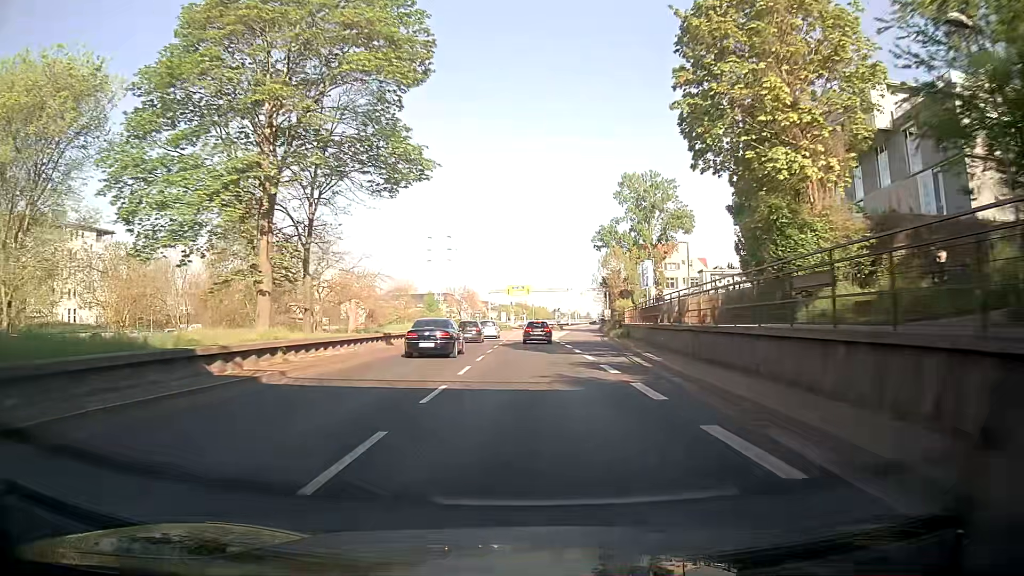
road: trunk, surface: asphalt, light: Day
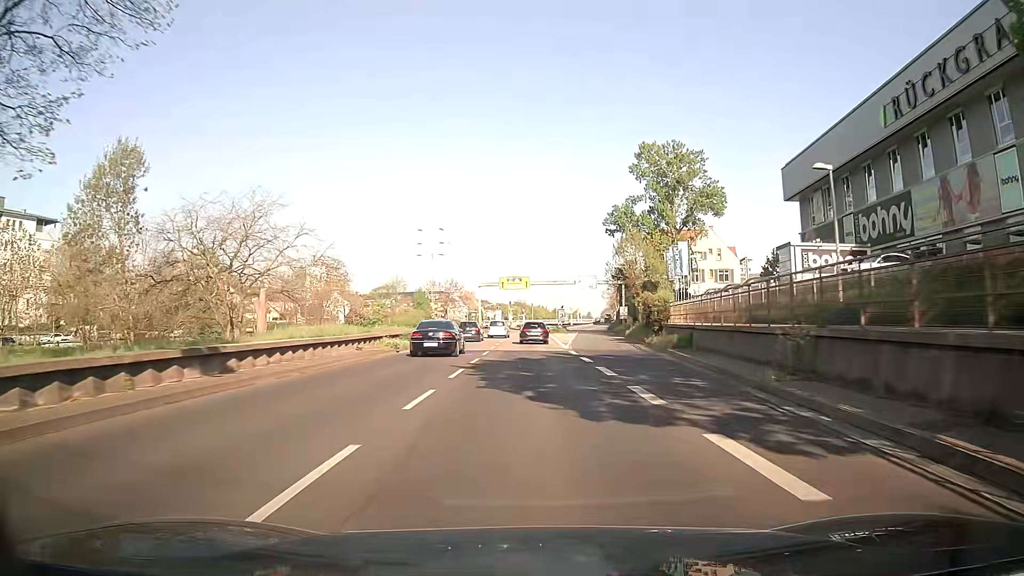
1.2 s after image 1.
(-0.2, +19.0) m; -1°
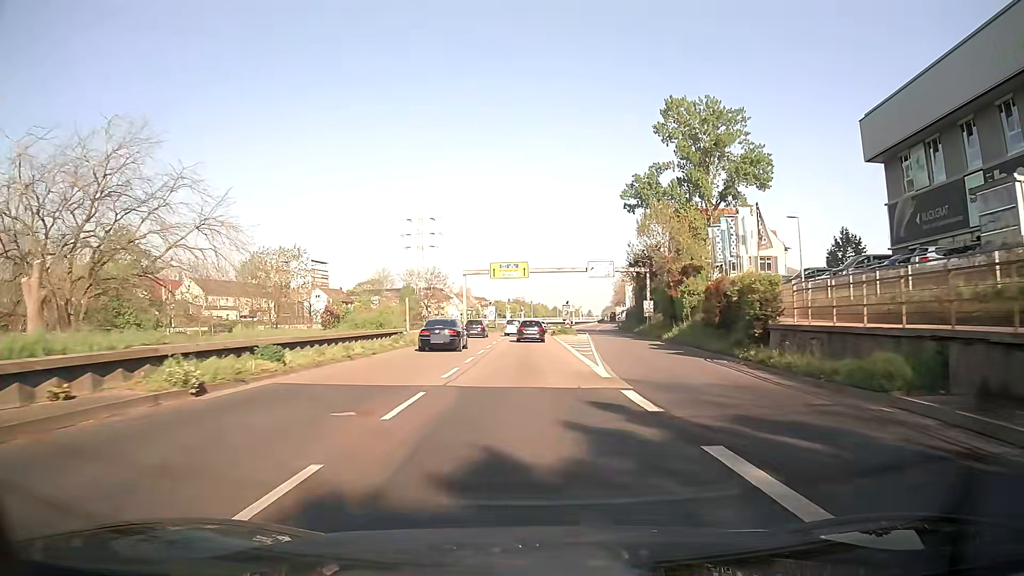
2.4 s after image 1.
(-0.1, +19.0) m; 0°
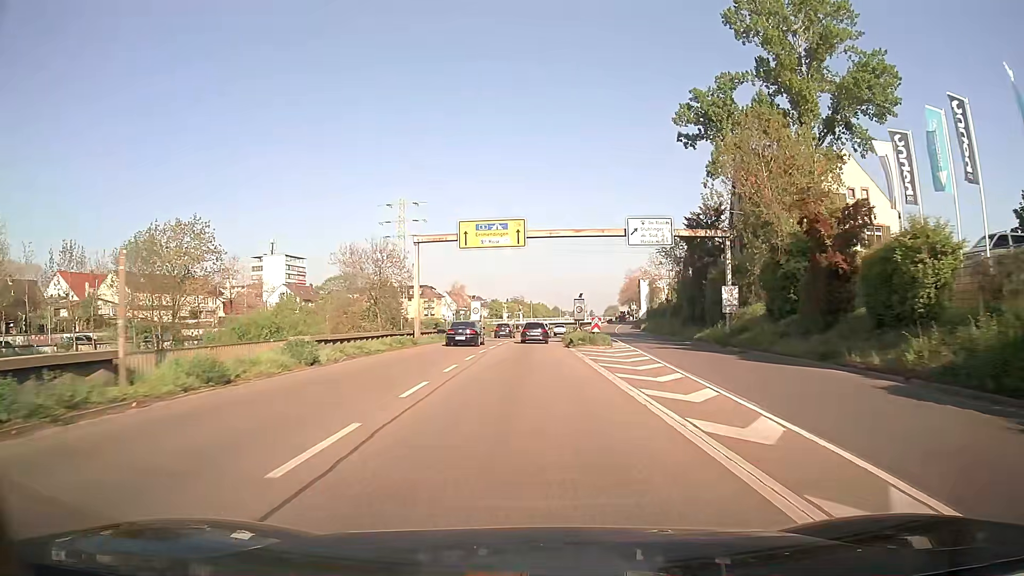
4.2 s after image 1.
(-0.2, +28.5) m; 0°
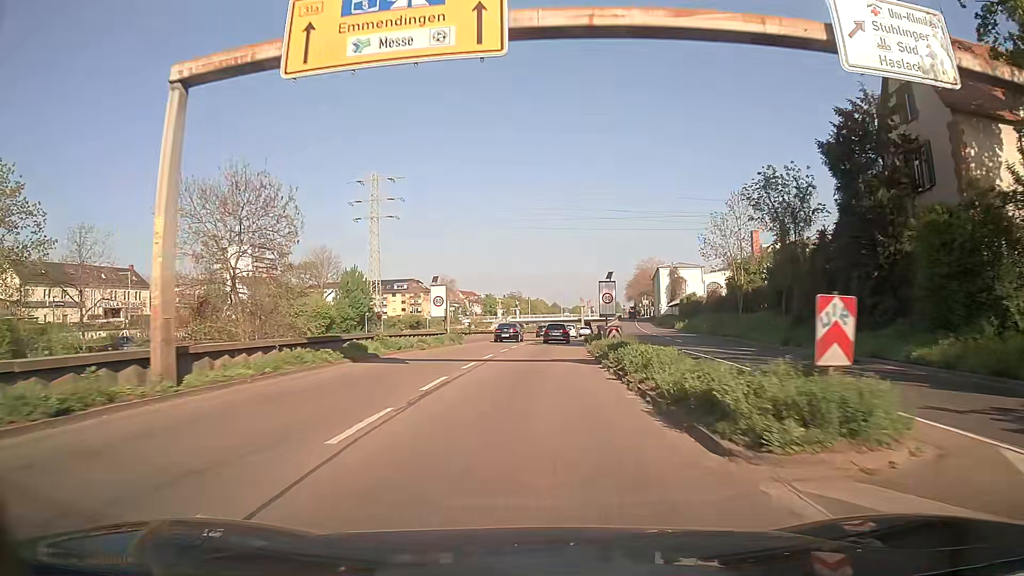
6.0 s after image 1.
(0.0, +28.6) m; 0°
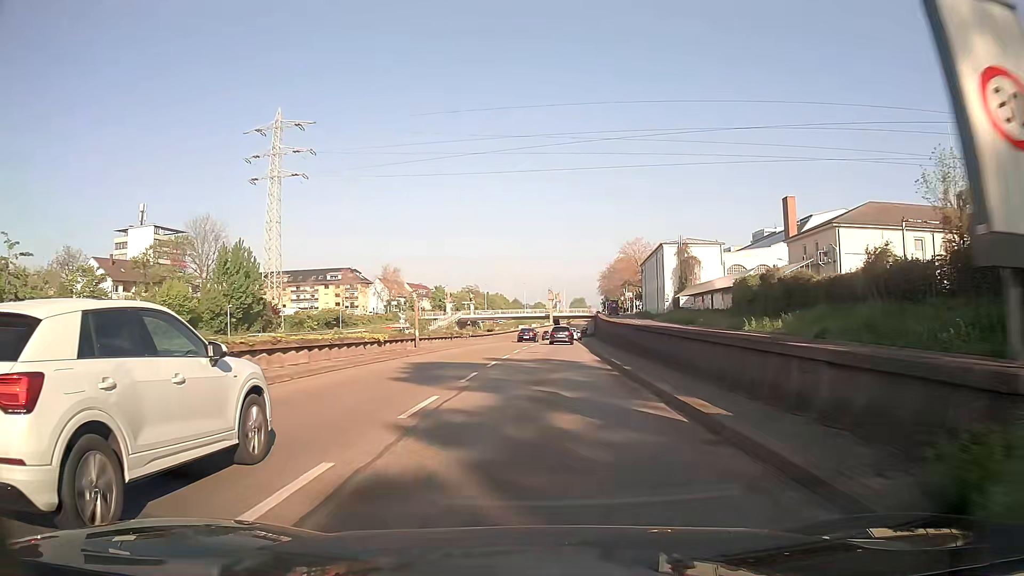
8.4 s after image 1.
(+0.7, +40.7) m; +3°
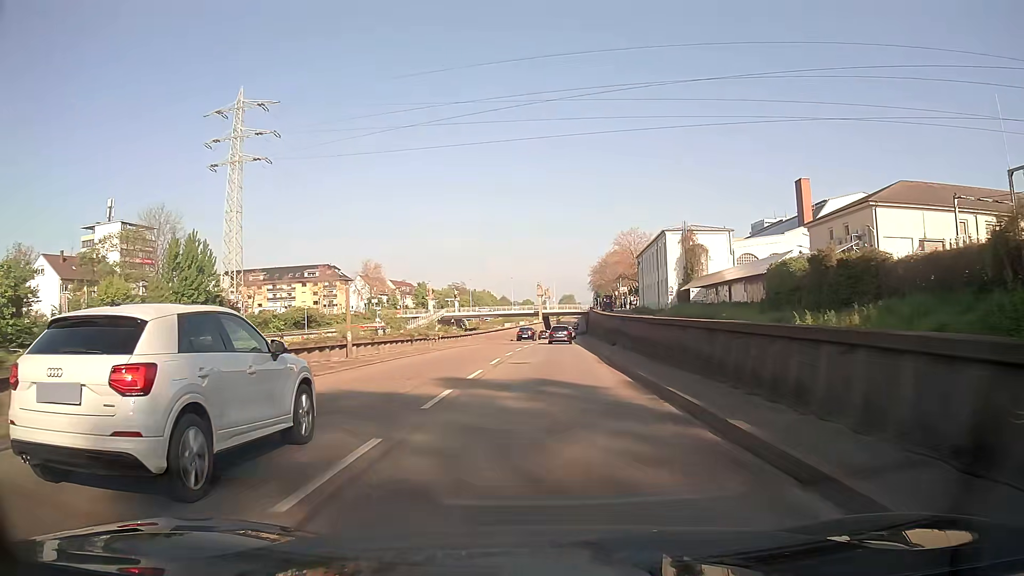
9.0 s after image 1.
(+0.1, +11.1) m; +1°
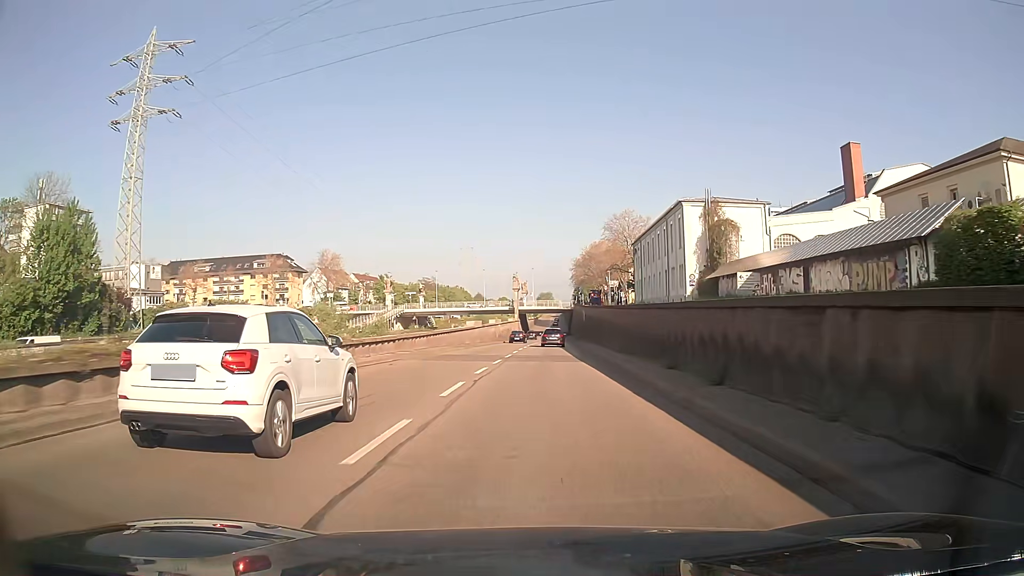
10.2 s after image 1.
(+0.4, +23.2) m; +2°
(0, +10) (0, +20) (+1, +30) (+1, +40) (+1, +50) (+2, +60) (+2, +70) (+2, +80) (+3, +90) (+3, +100) m
